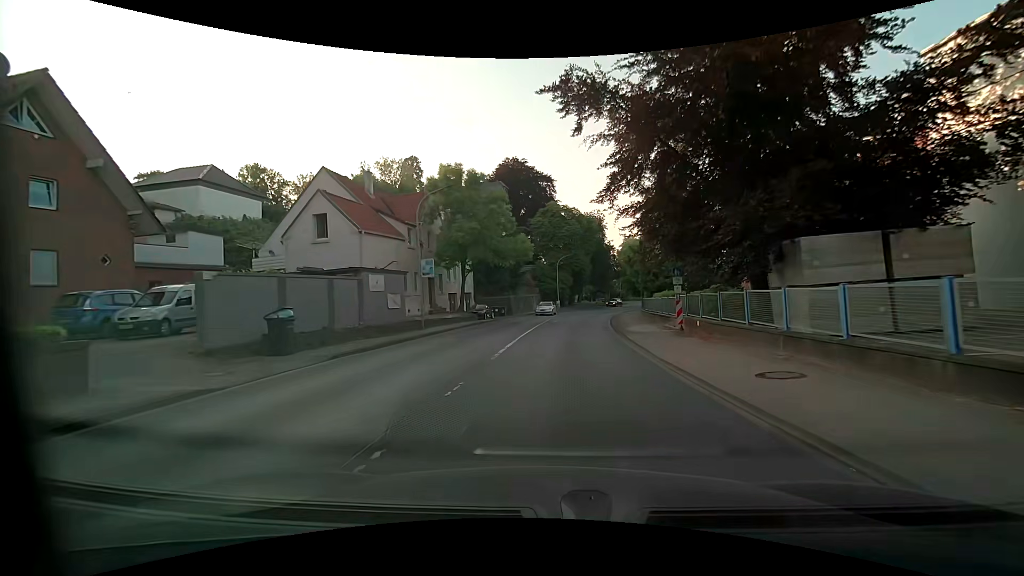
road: primary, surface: asphalt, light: Day
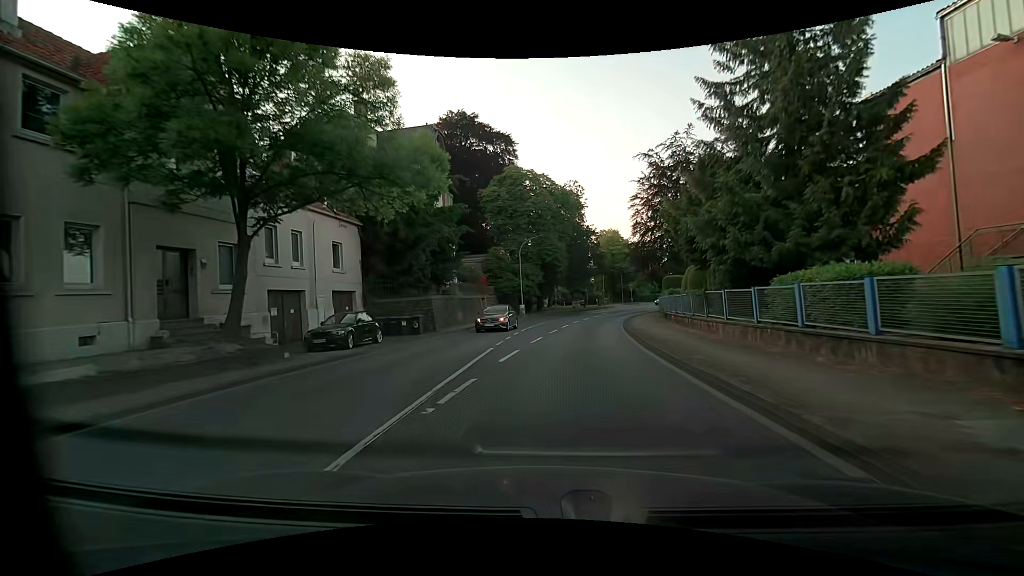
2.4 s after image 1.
(+0.7, +24.0) m; +3°
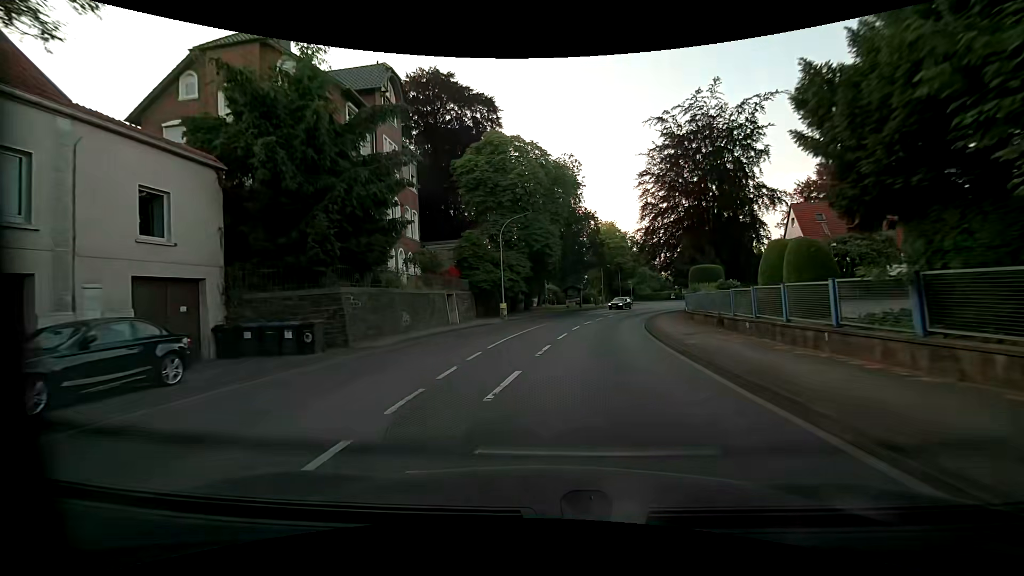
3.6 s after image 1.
(+0.1, +11.3) m; +1°
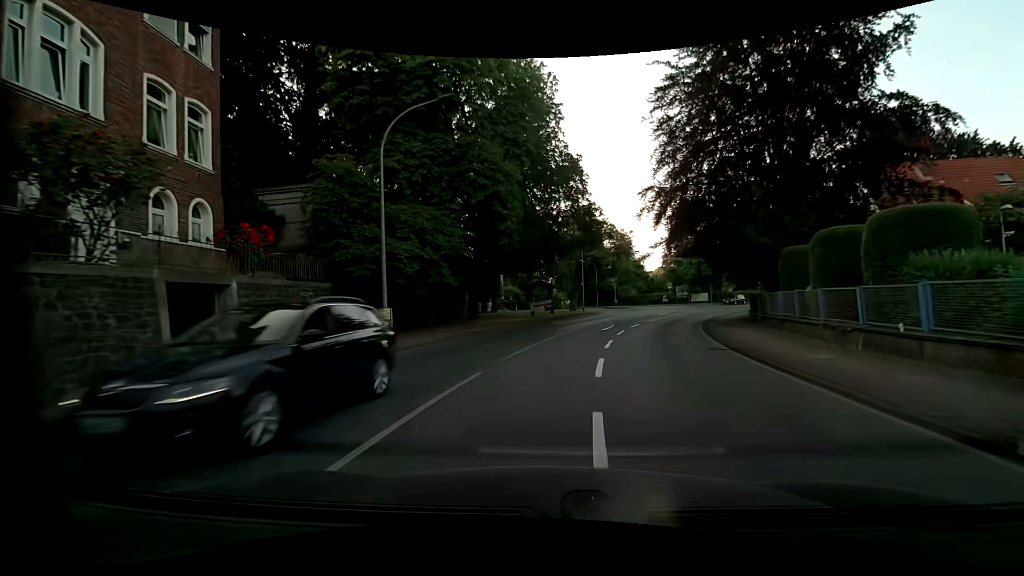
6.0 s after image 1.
(+0.6, +21.6) m; +5°
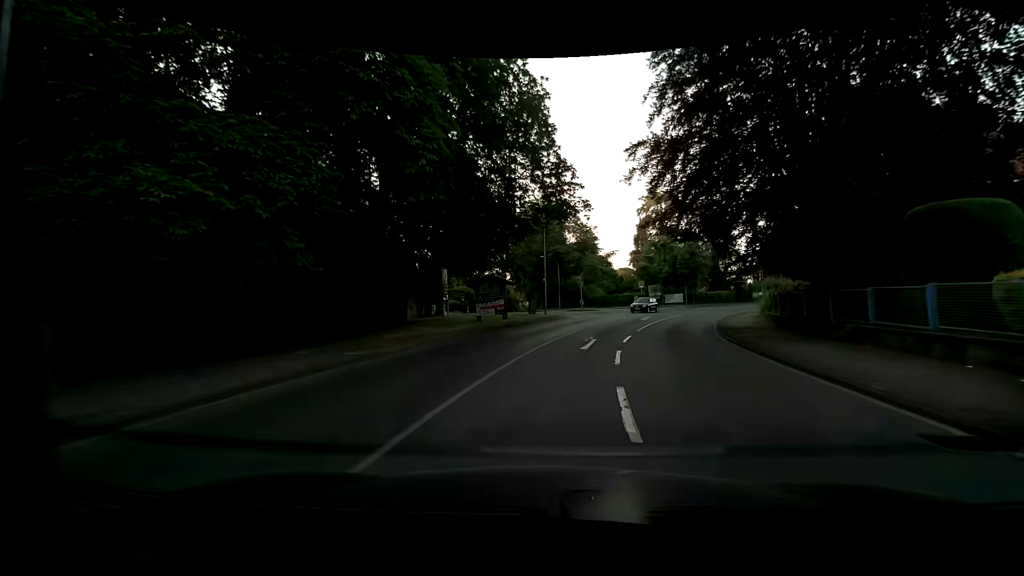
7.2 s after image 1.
(+0.3, +10.1) m; +4°
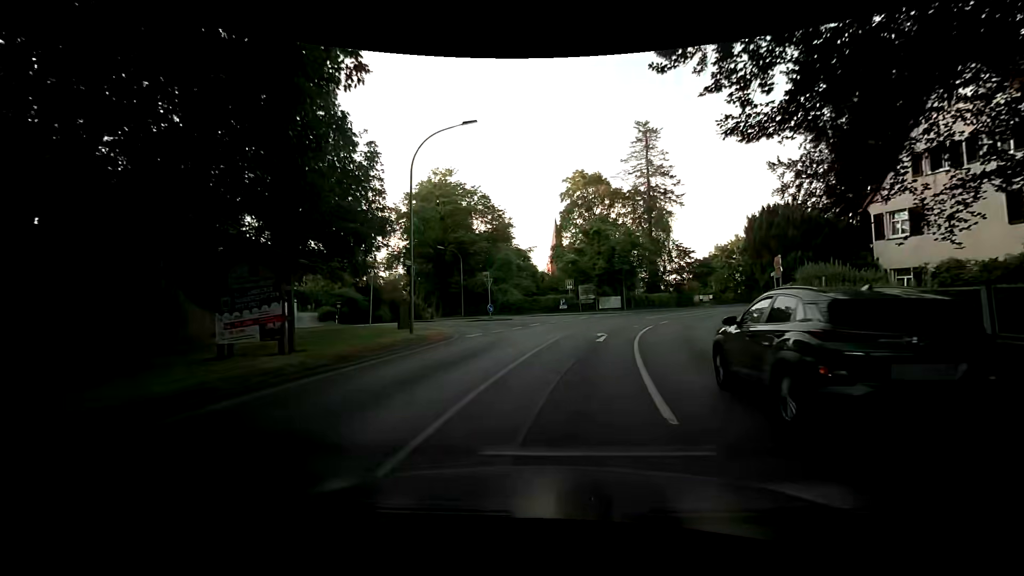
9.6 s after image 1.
(+1.5, +17.3) m; +10°
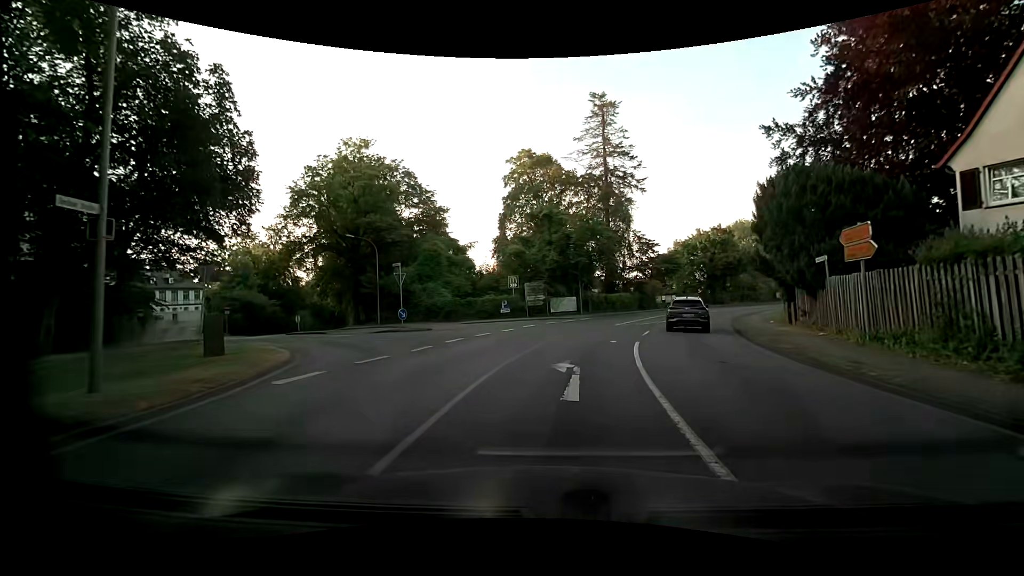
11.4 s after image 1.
(+0.6, +10.4) m; +5°
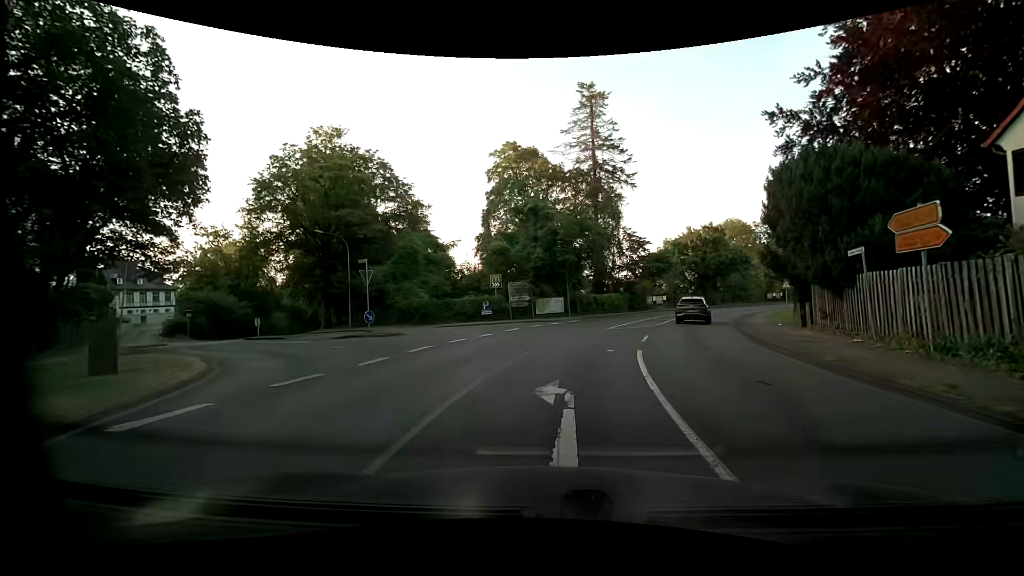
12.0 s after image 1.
(+0.1, +2.9) m; +1°
(+1, +10) (+1, +20) (-5, +28) (-13, +33) (-20, +40) (-25, +49) (-28, +58) (-32, +68) (-35, +77) (-37, +87) m
